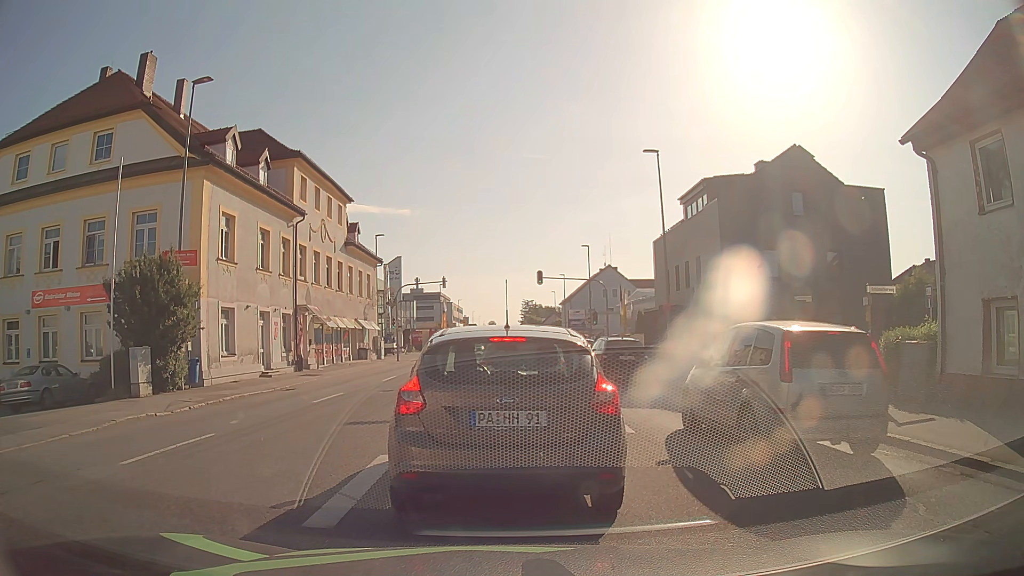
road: tertiary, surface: asphalt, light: Day
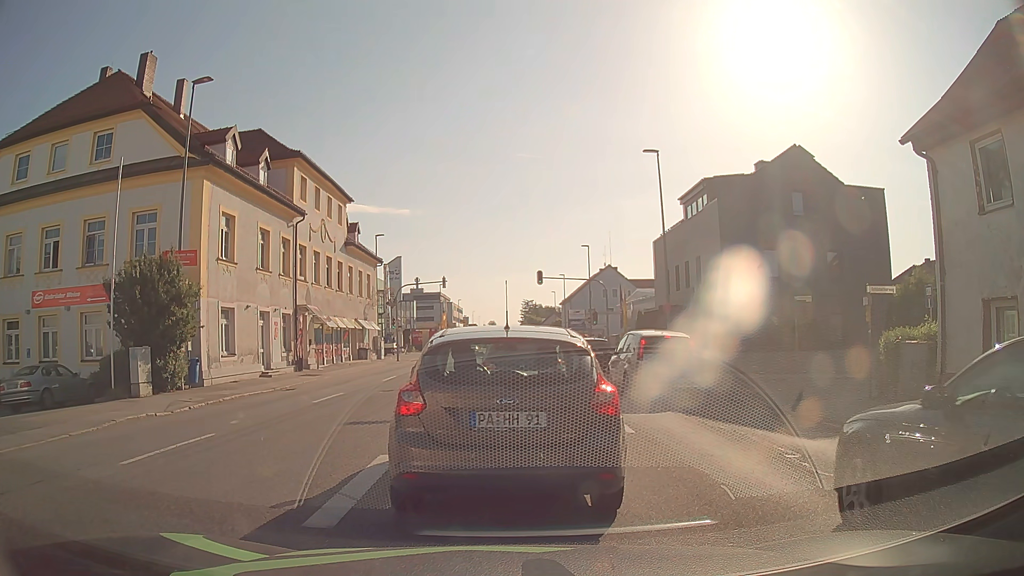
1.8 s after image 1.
(0.0, 0.0) m; 0°
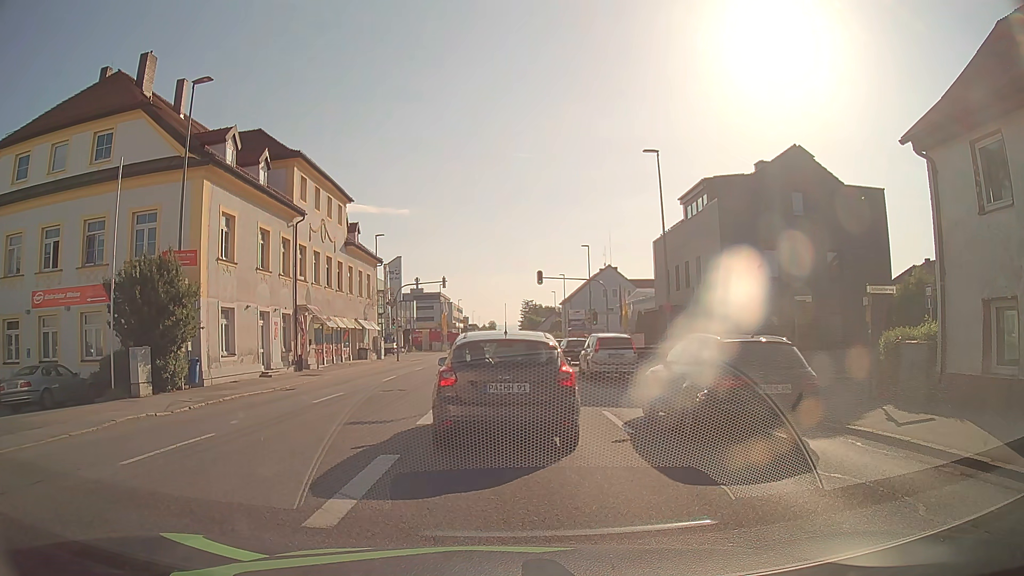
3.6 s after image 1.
(0.0, 0.0) m; 0°
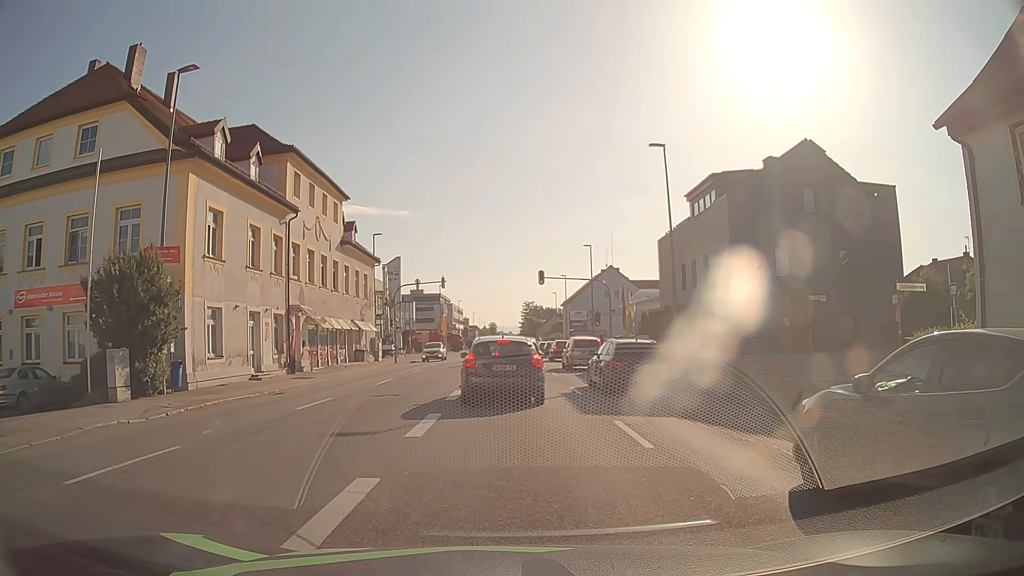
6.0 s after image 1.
(0.0, +1.3) m; 0°
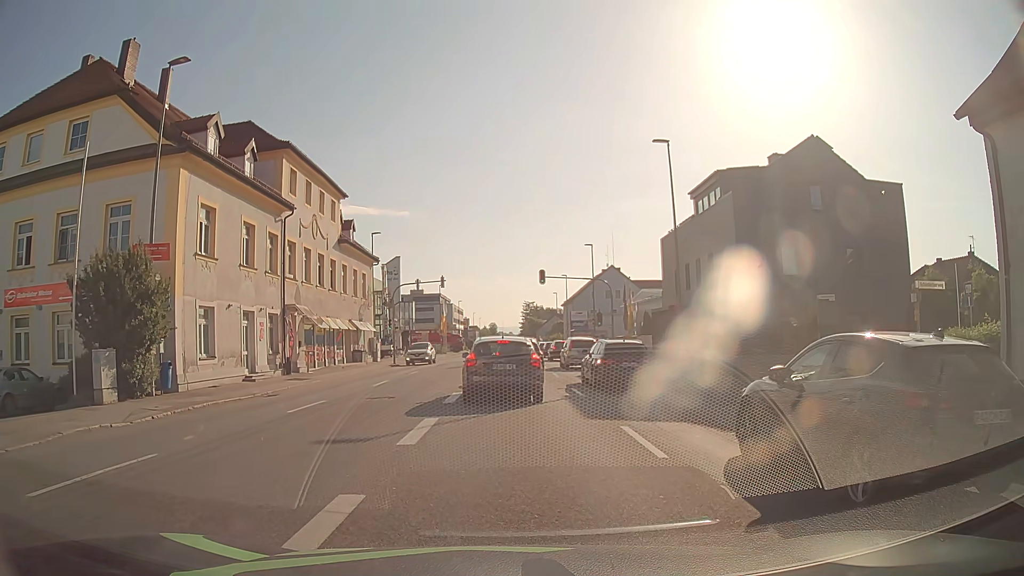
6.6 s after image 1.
(0.0, +0.8) m; 0°
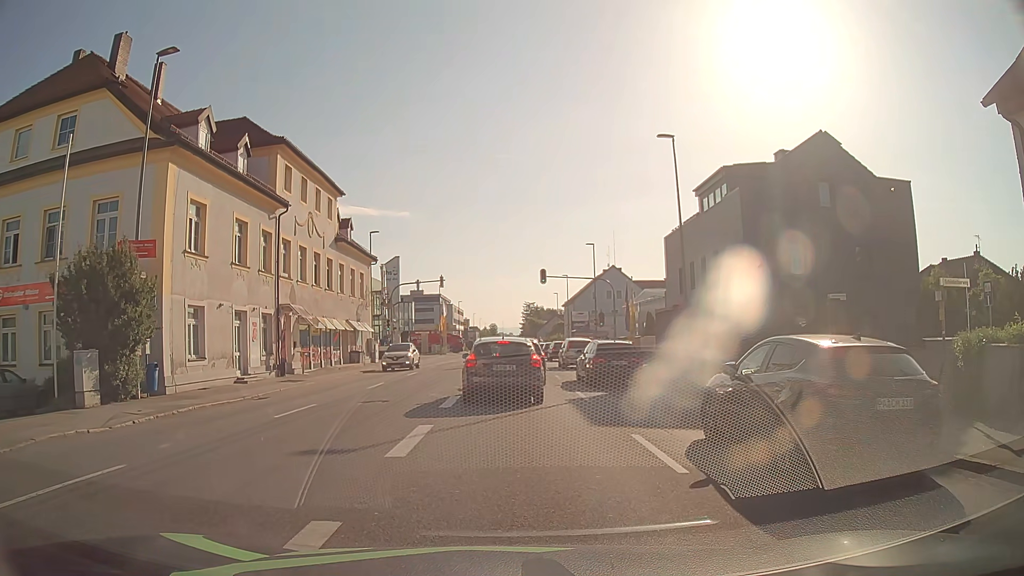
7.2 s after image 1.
(0.0, +0.9) m; 0°
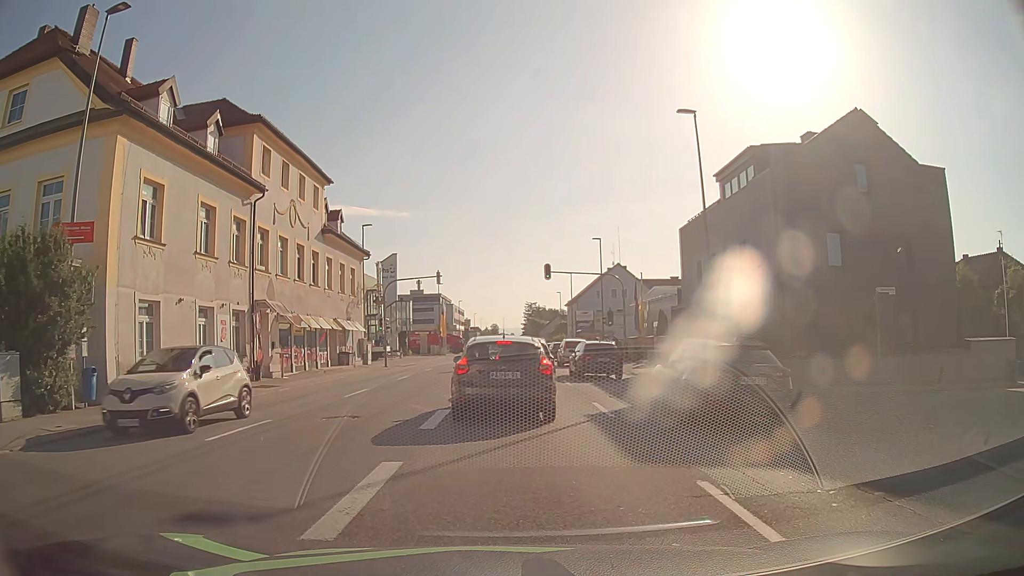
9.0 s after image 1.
(0.0, +3.5) m; -1°
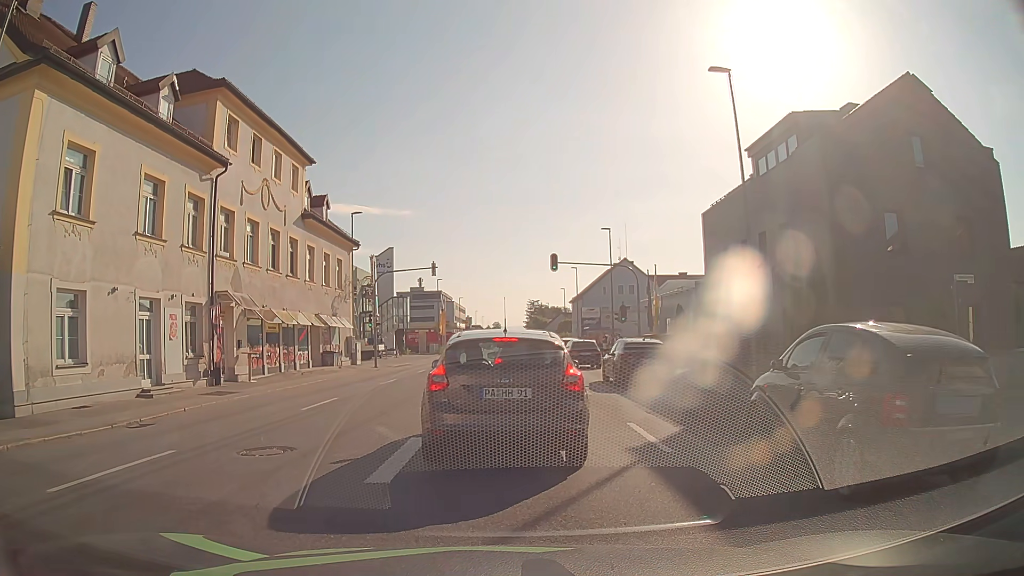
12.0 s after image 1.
(0.0, +4.1) m; +1°
